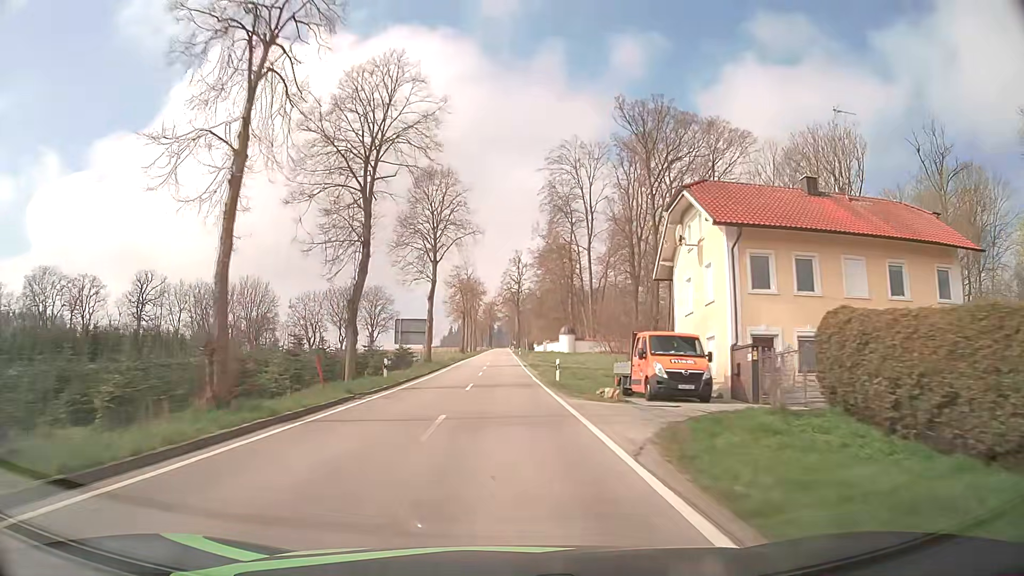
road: tertiary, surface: asphalt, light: Day
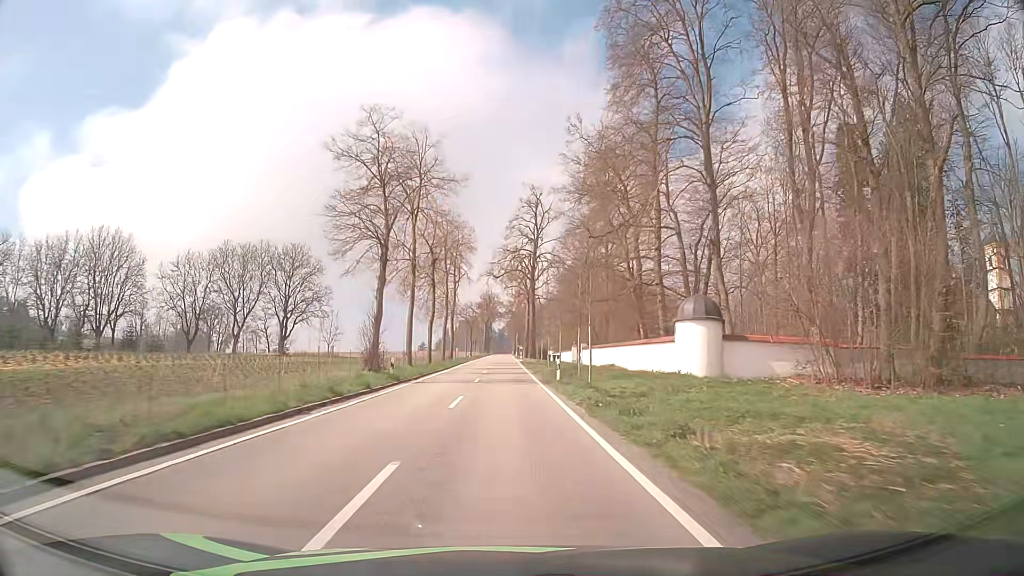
(-0.5, +63.8) m; 0°
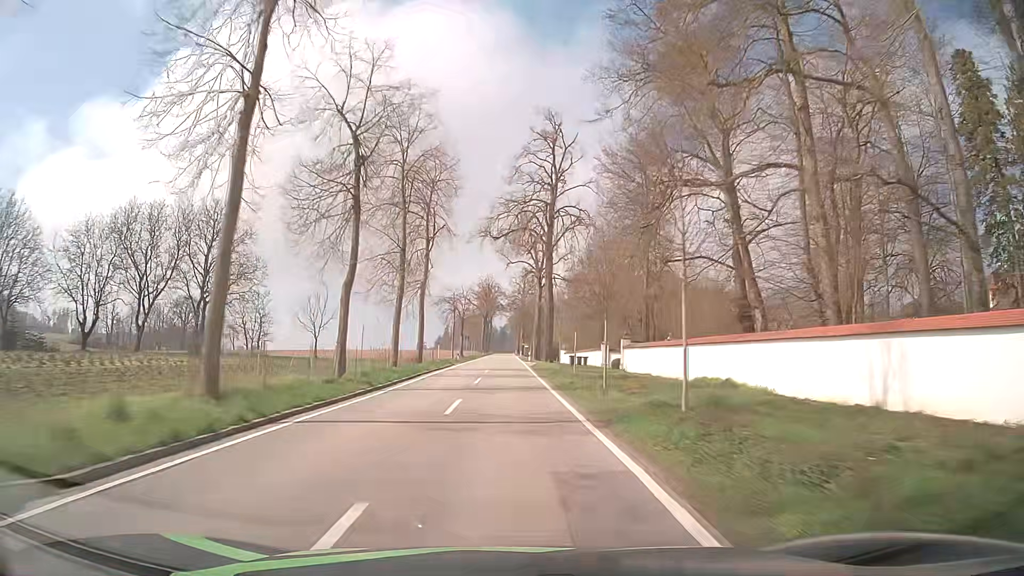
(-0.1, +27.1) m; 0°
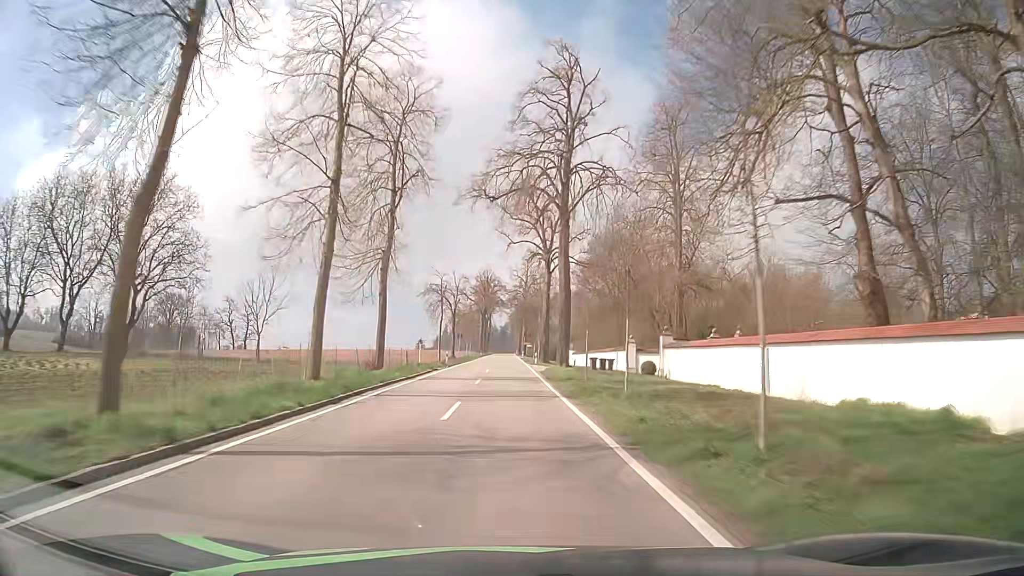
(0.0, +13.8) m; 0°
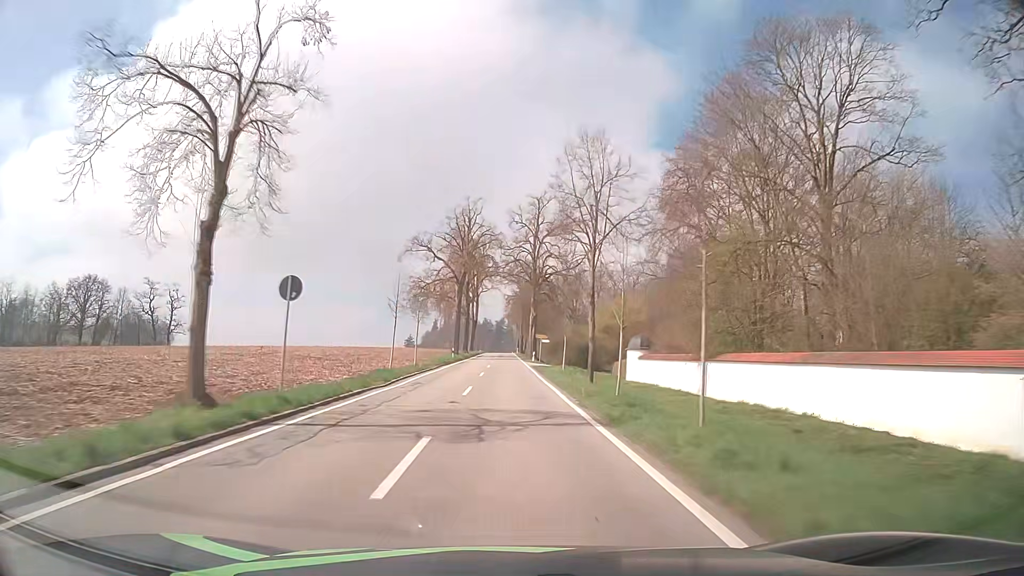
(+0.2, +56.6) m; 0°
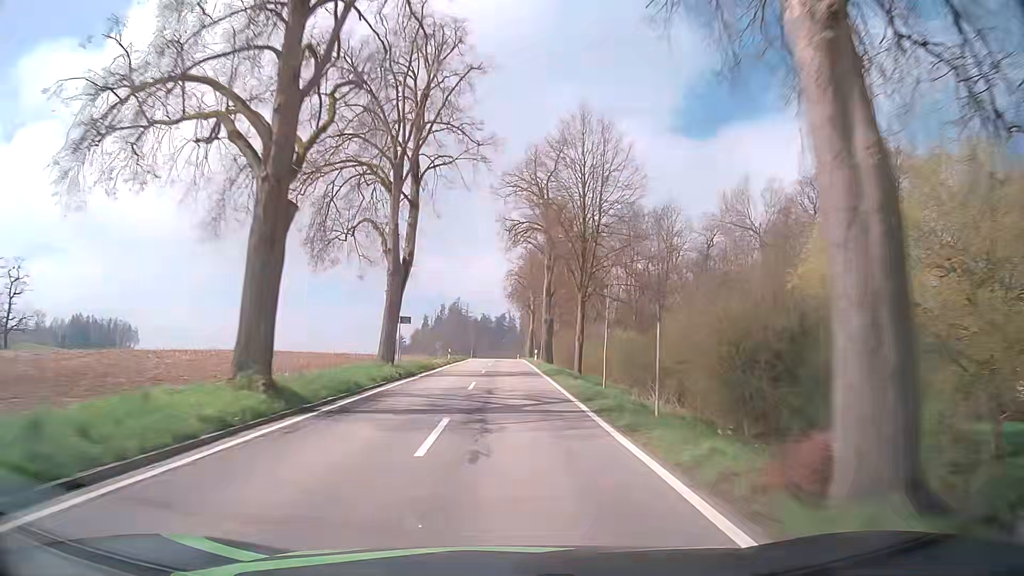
(0.0, +73.0) m; 0°
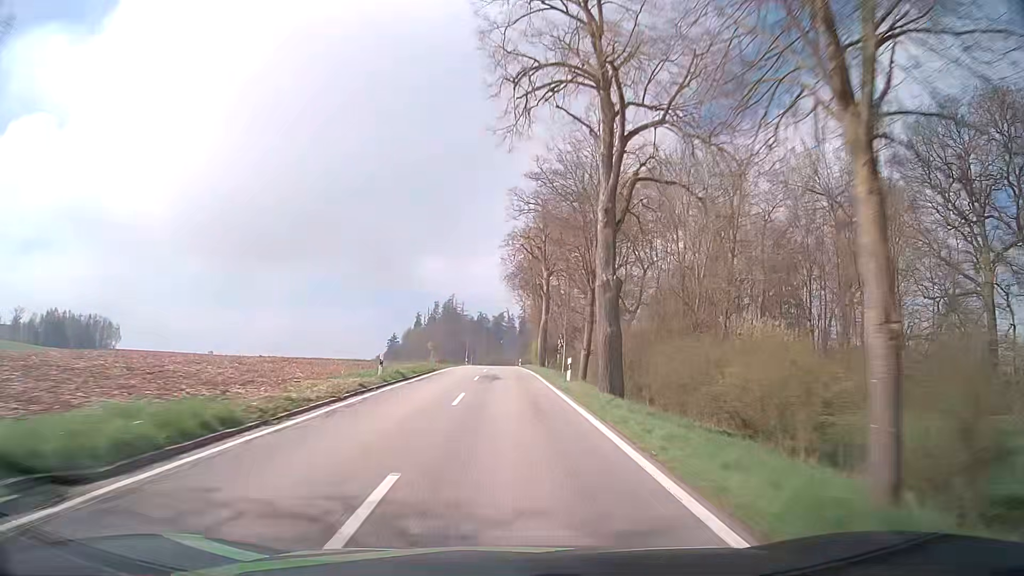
(-0.1, +29.7) m; 0°
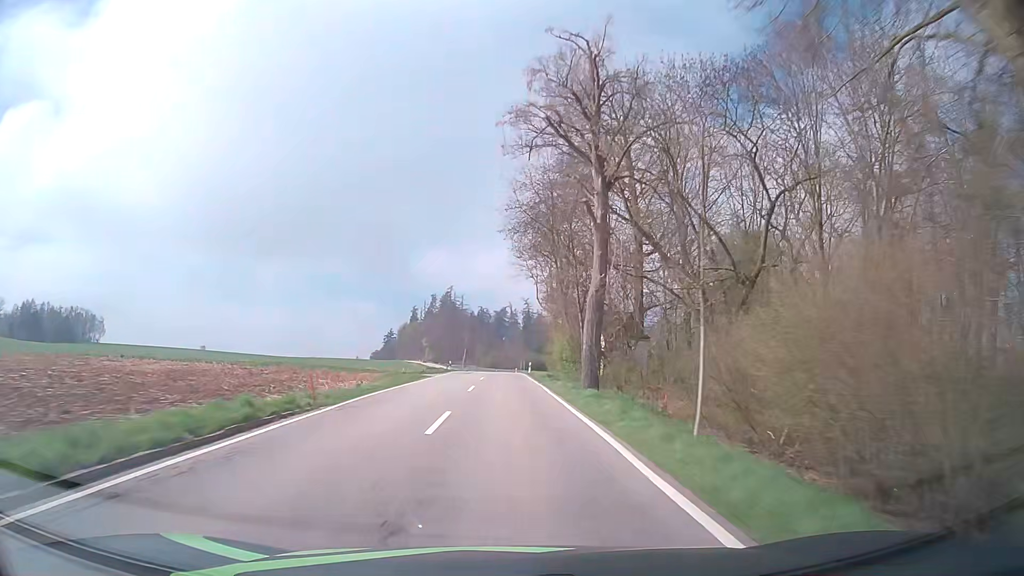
(0.0, +29.8) m; 0°
(0, +10) (0, +20) (0, +30) (0, +40) (0, +50) (0, +60) (0, +70) (0, +80) (0, +90) (0, +100) m
